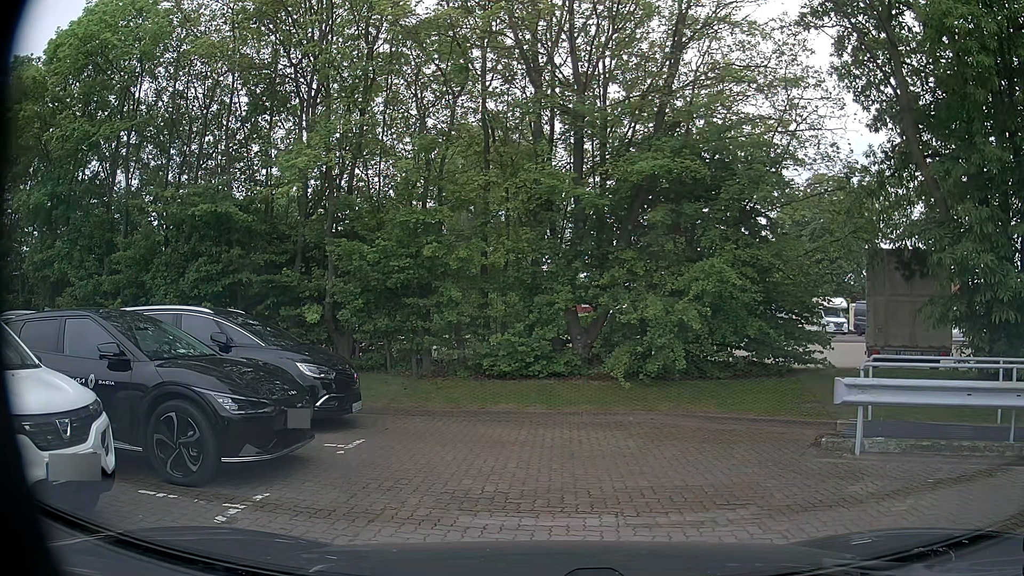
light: Day
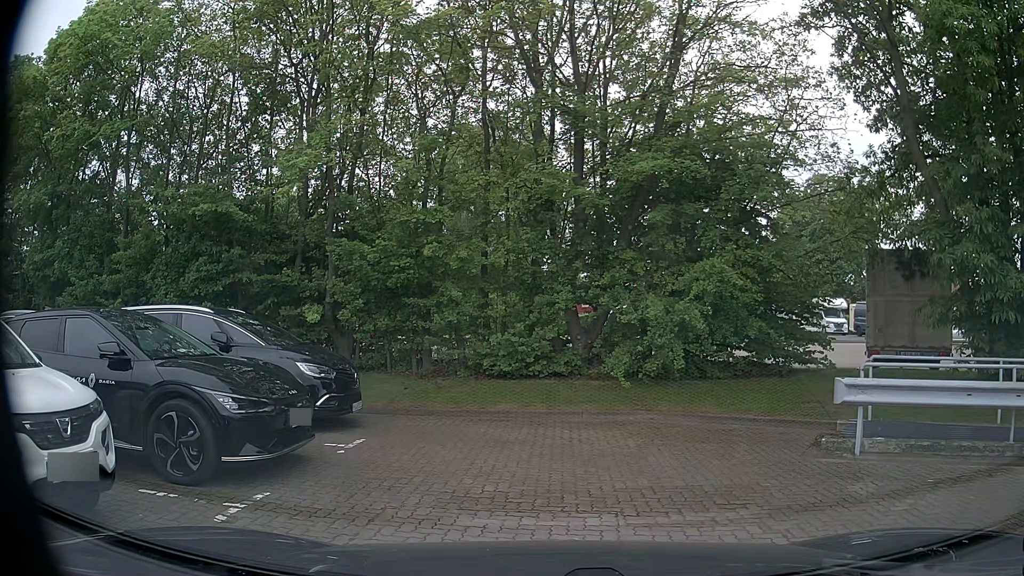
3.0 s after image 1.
(0.0, +0.1) m; 0°
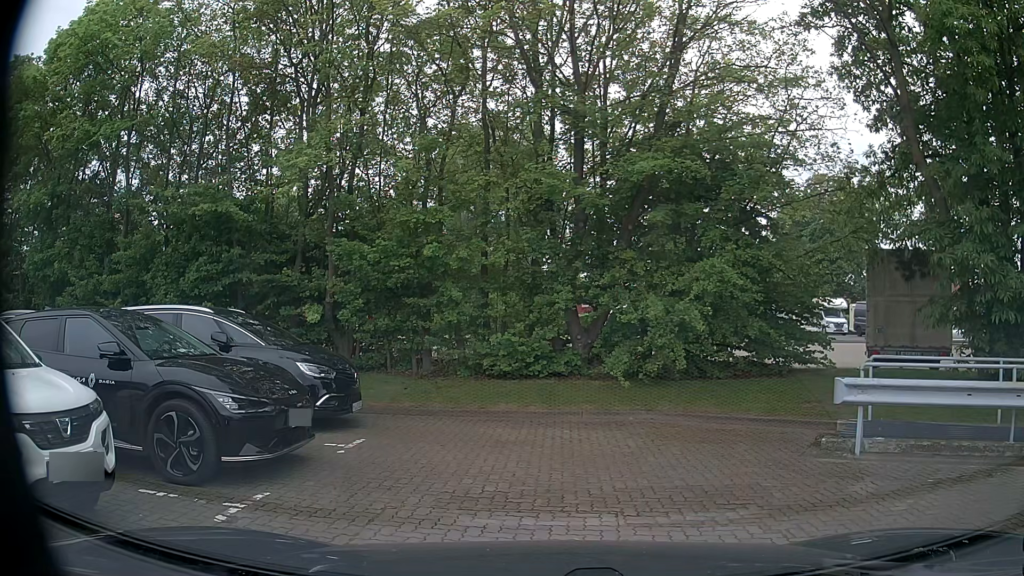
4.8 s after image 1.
(0.0, 0.0) m; 0°
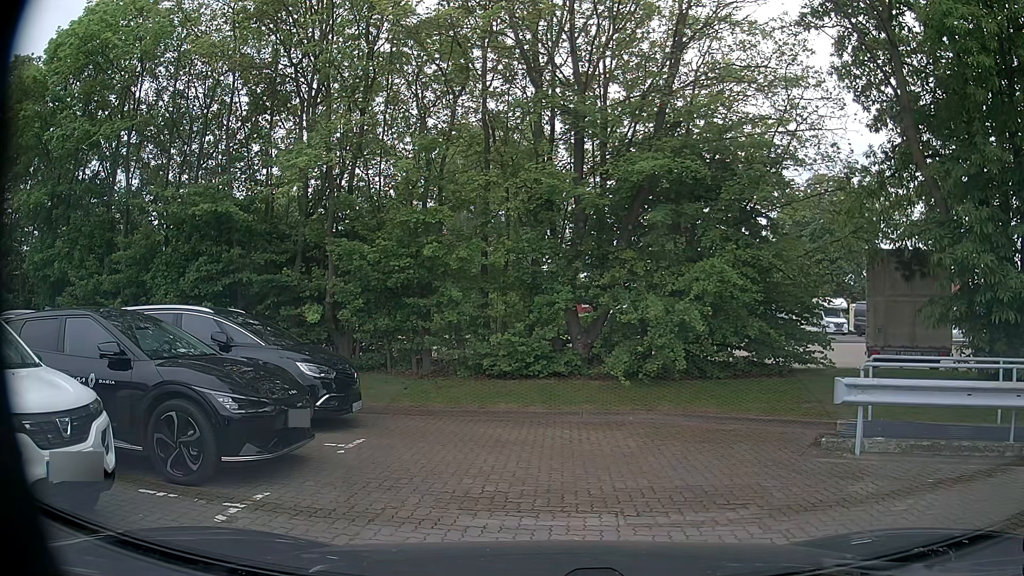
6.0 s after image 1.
(0.0, 0.0) m; 0°
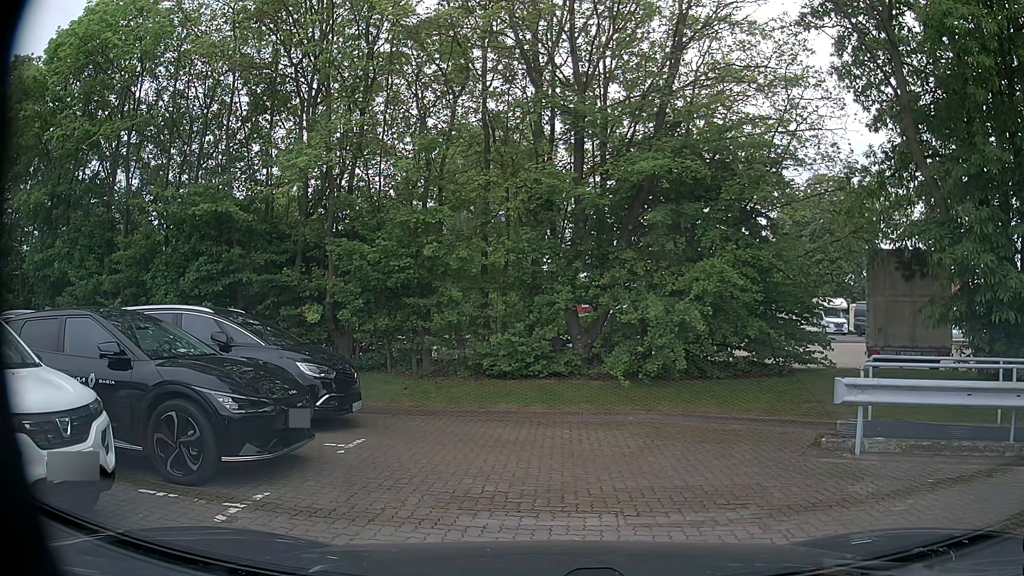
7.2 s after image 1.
(0.0, 0.0) m; 0°
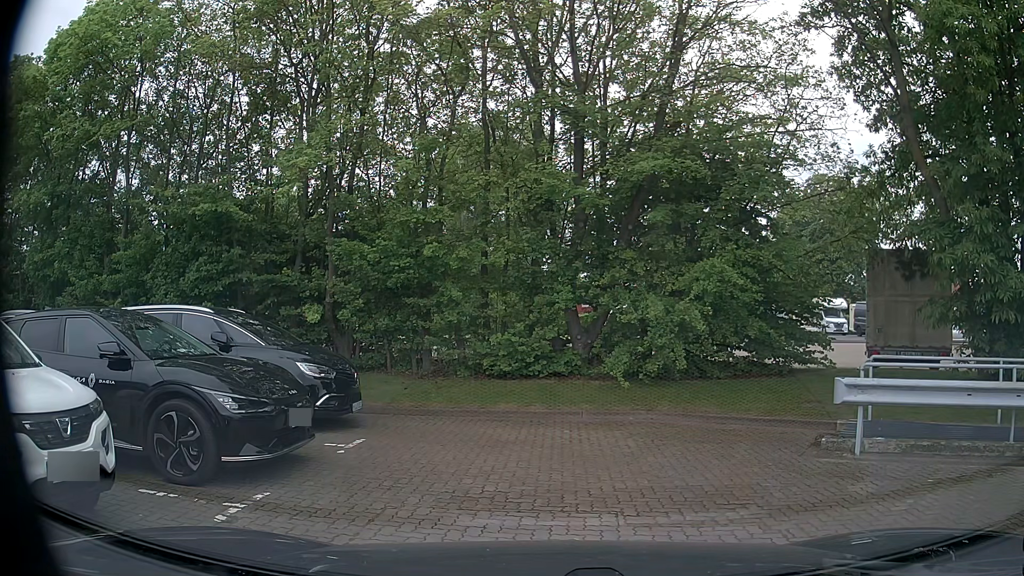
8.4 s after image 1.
(0.0, 0.0) m; 0°
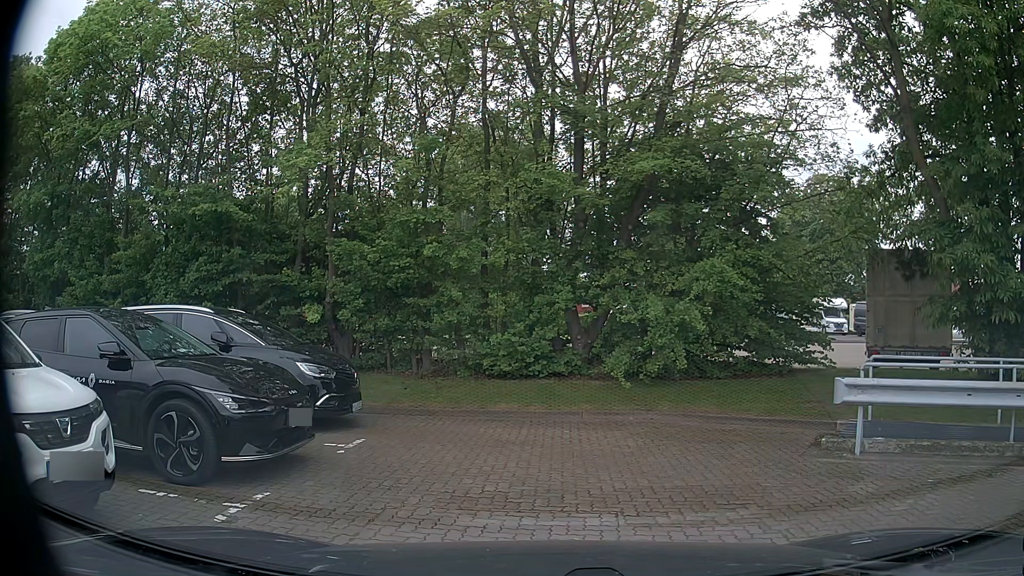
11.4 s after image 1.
(0.0, 0.0) m; 0°
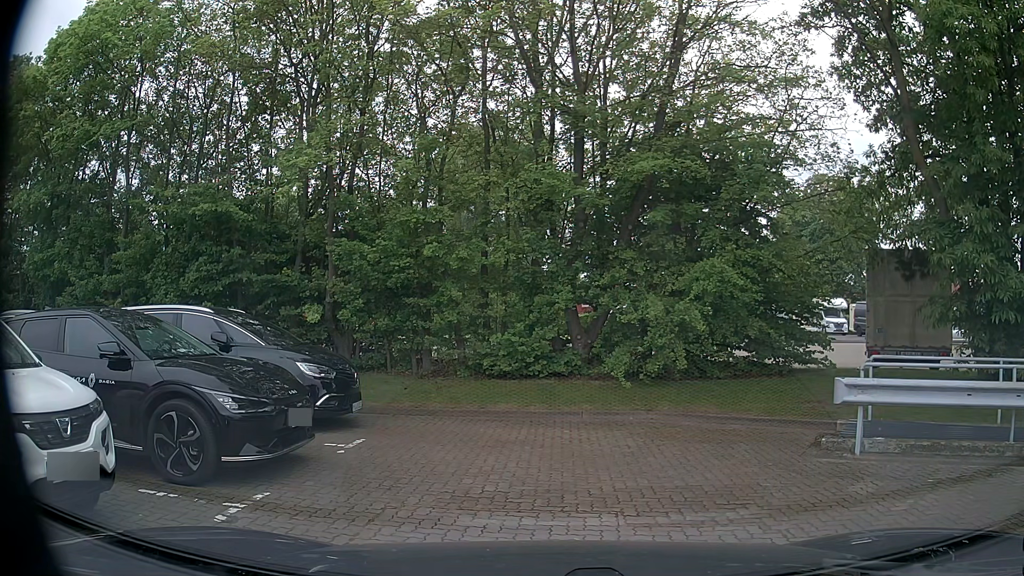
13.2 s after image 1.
(0.0, 0.0) m; 0°
